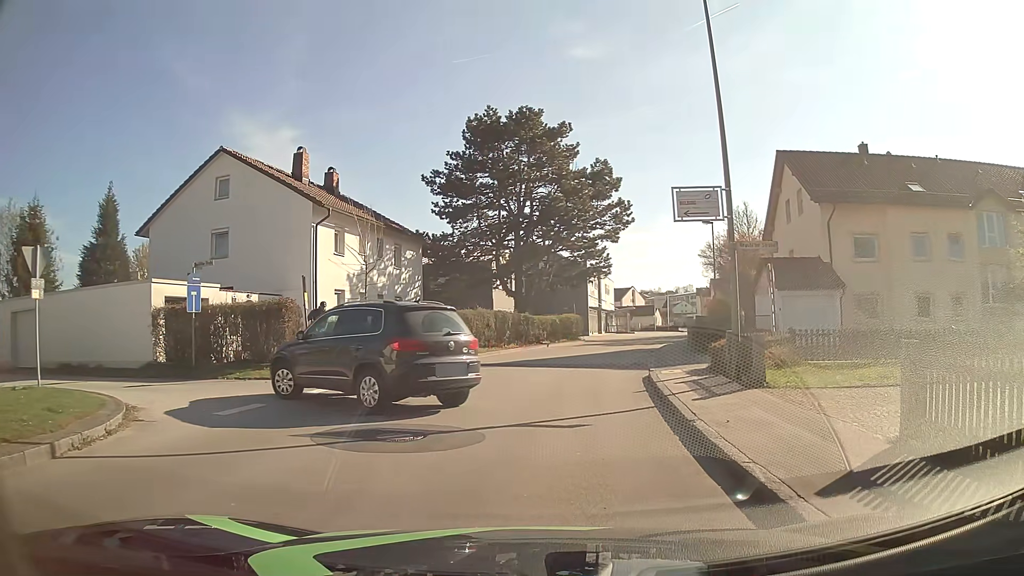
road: unclassified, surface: asphalt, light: Day
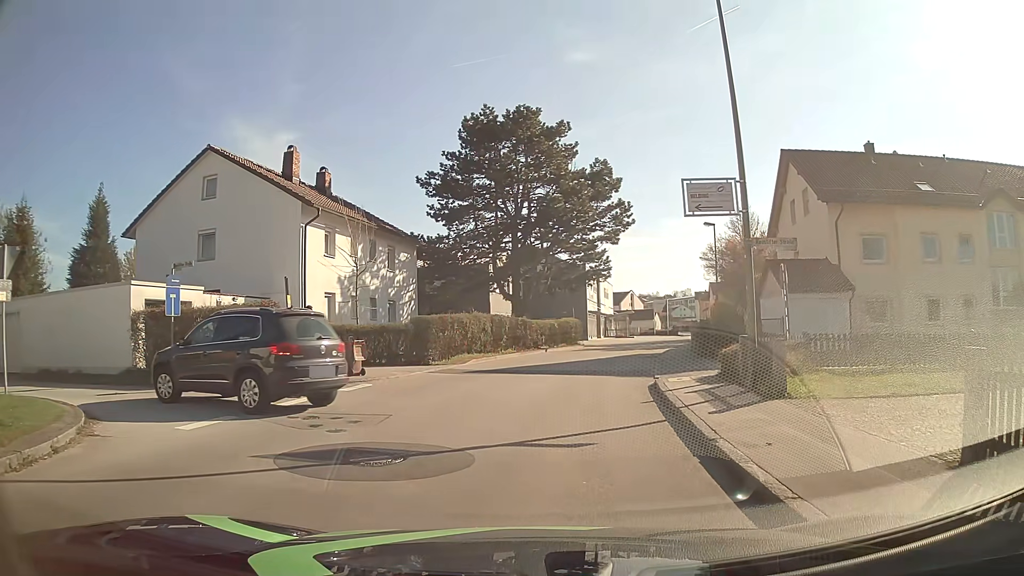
(0.0, +1.2) m; +1°
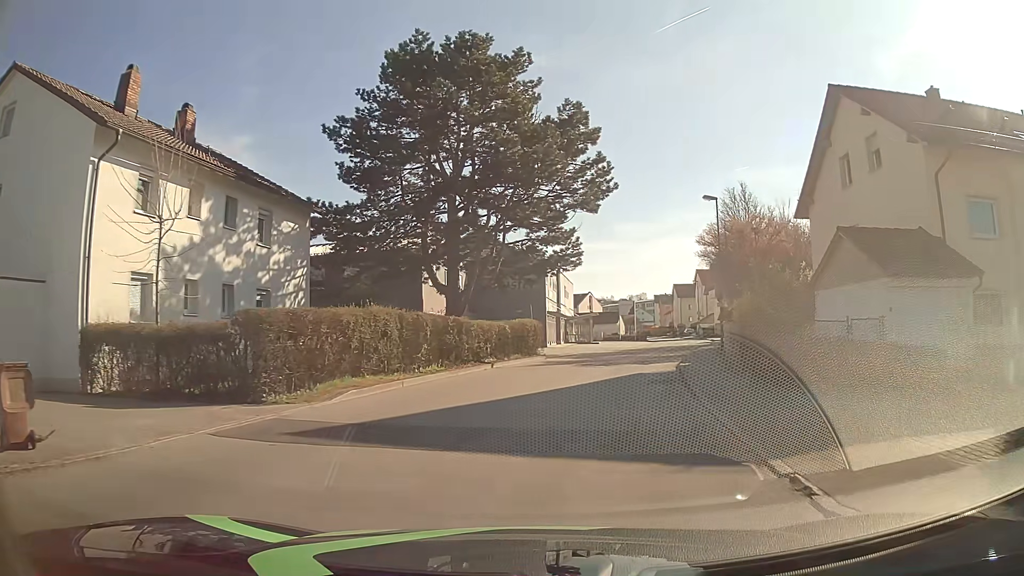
(+0.4, +12.1) m; +5°
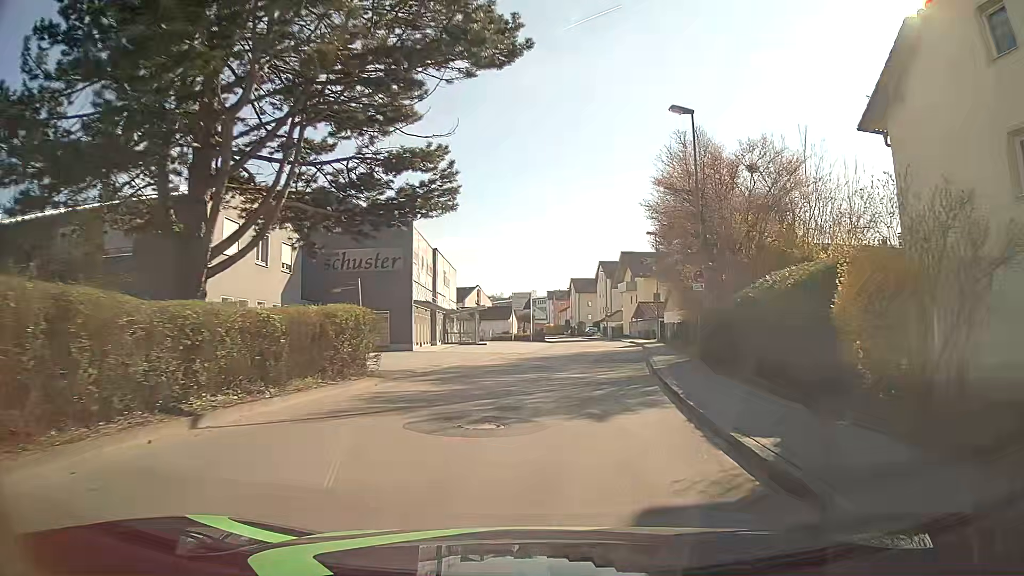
(+1.2, +15.9) m; +9°
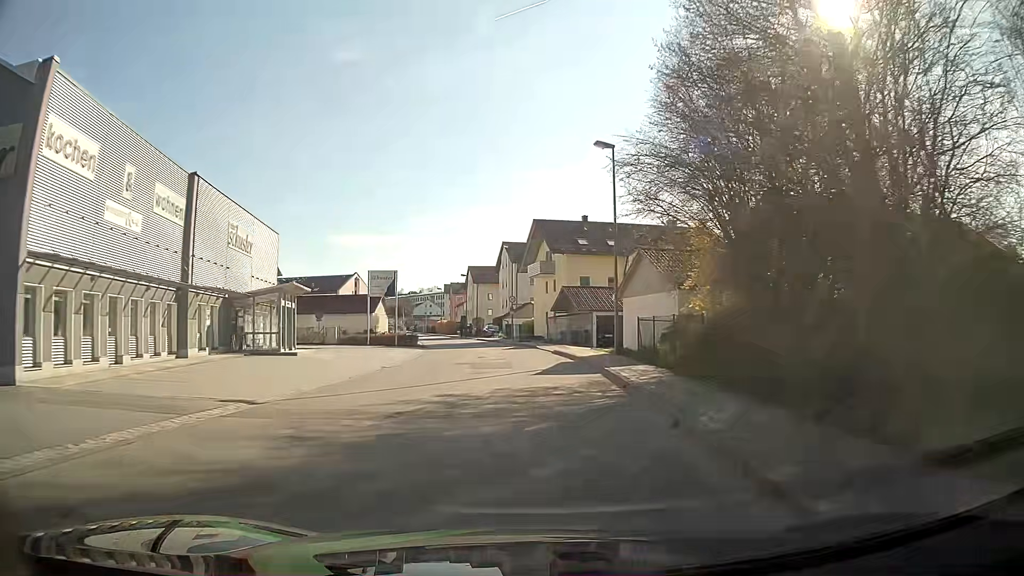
(+2.4, +25.3) m; +9°
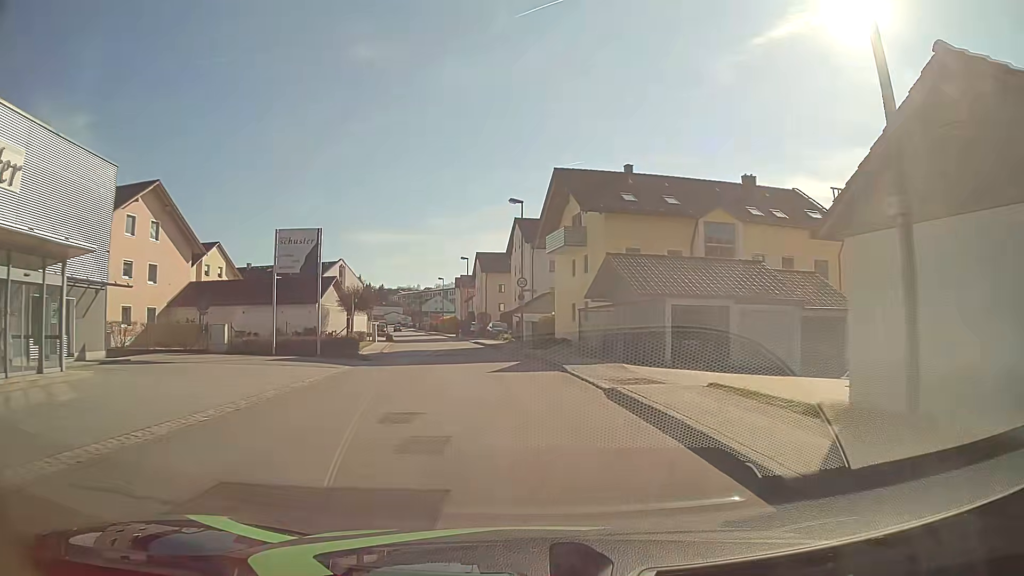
(-0.1, +20.1) m; -1°
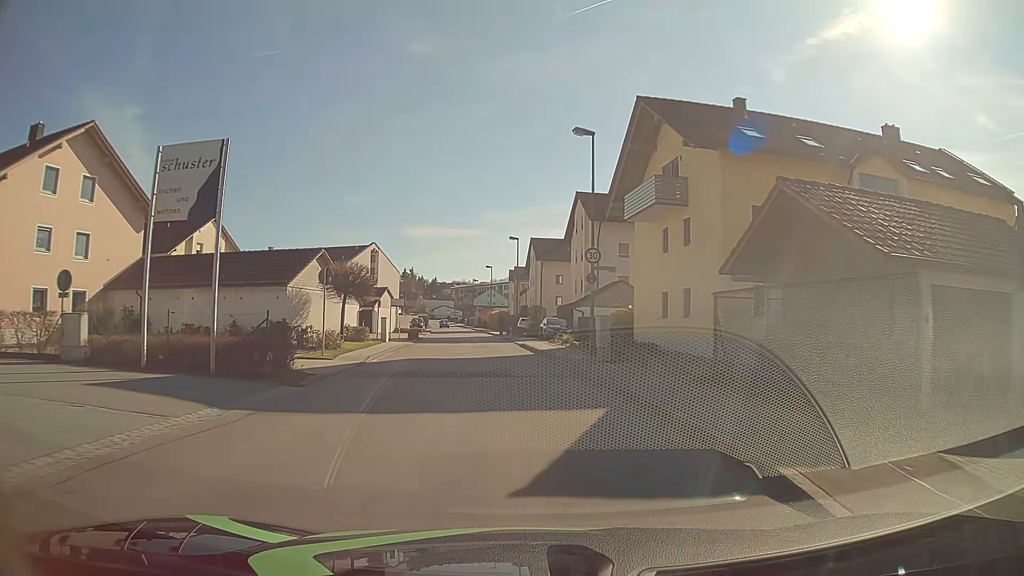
(-0.6, +13.5) m; -5°
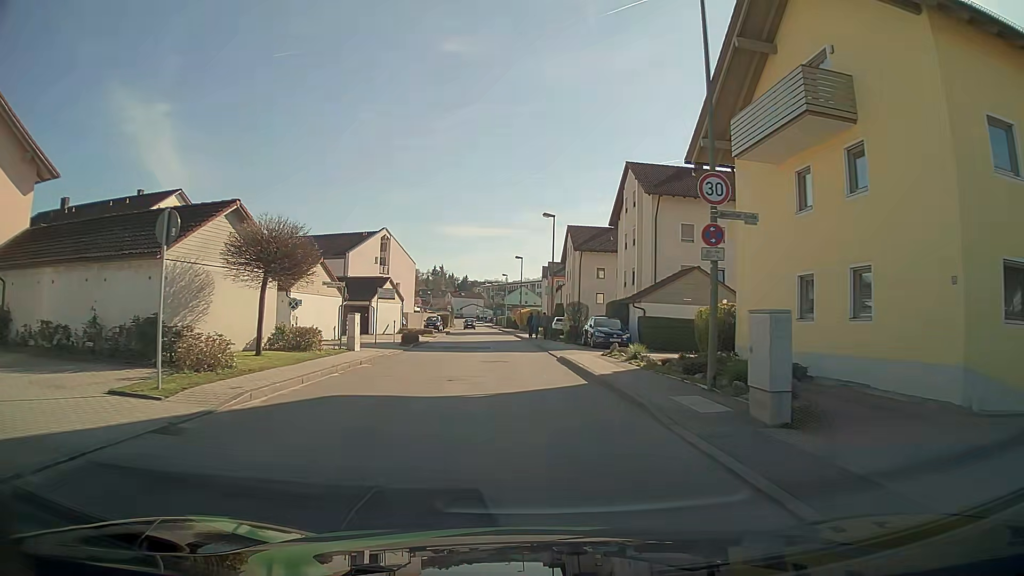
(-0.4, +12.3) m; -3°
(0, +10) (-1, +20) (-1, +30) (-1, +40) (-2, +50) (-3, +60) (-4, +70) (-5, +80) (-6, +90) (-7, +100) m
